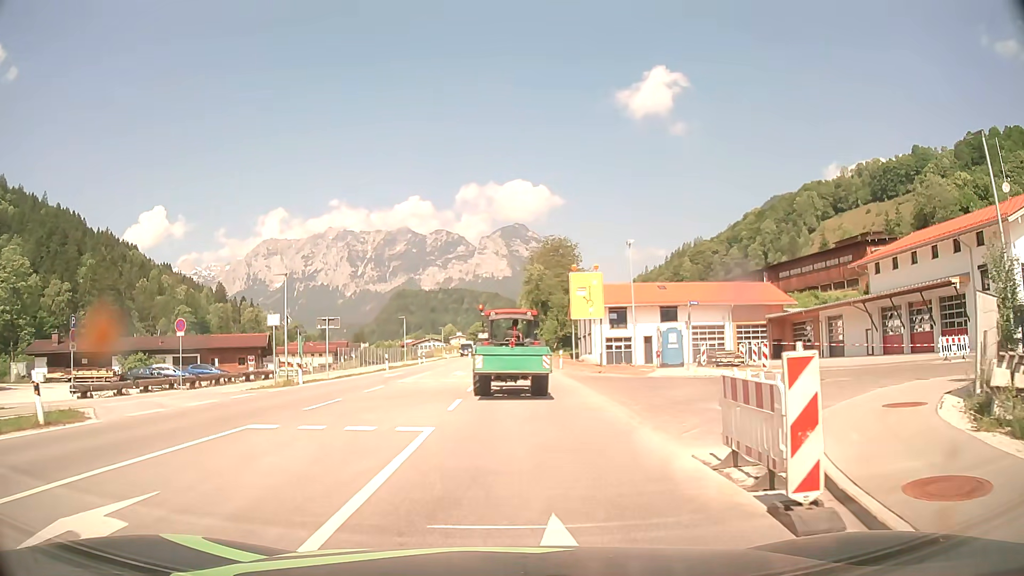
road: primary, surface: asphalt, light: Day
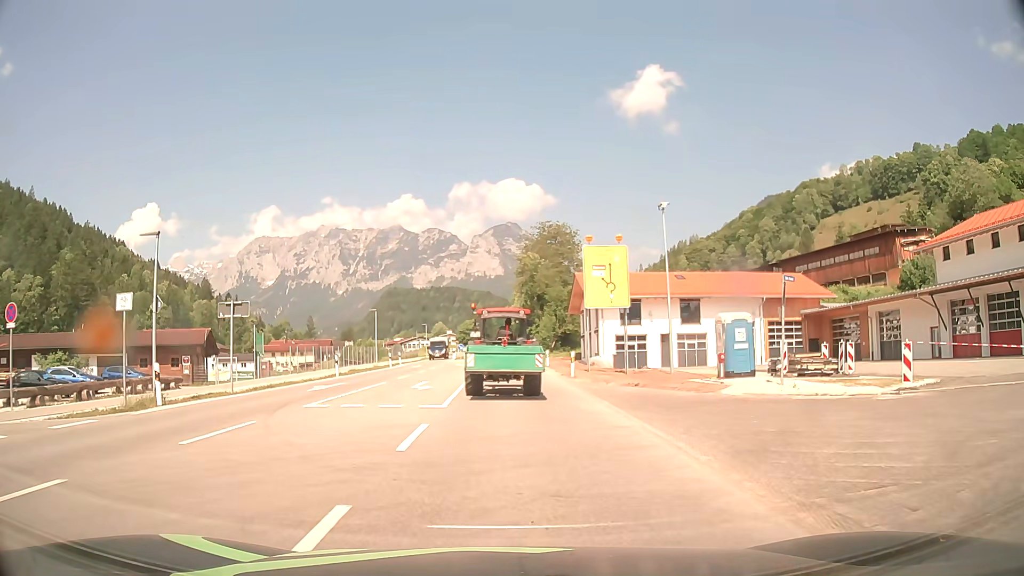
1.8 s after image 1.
(+0.1, +11.7) m; +1°
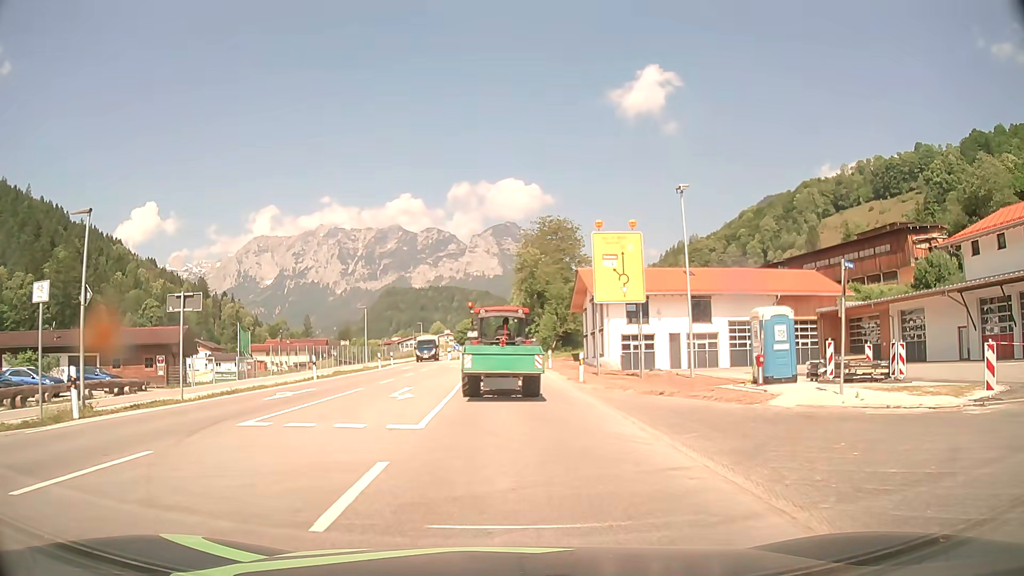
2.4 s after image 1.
(0.0, +3.8) m; 0°
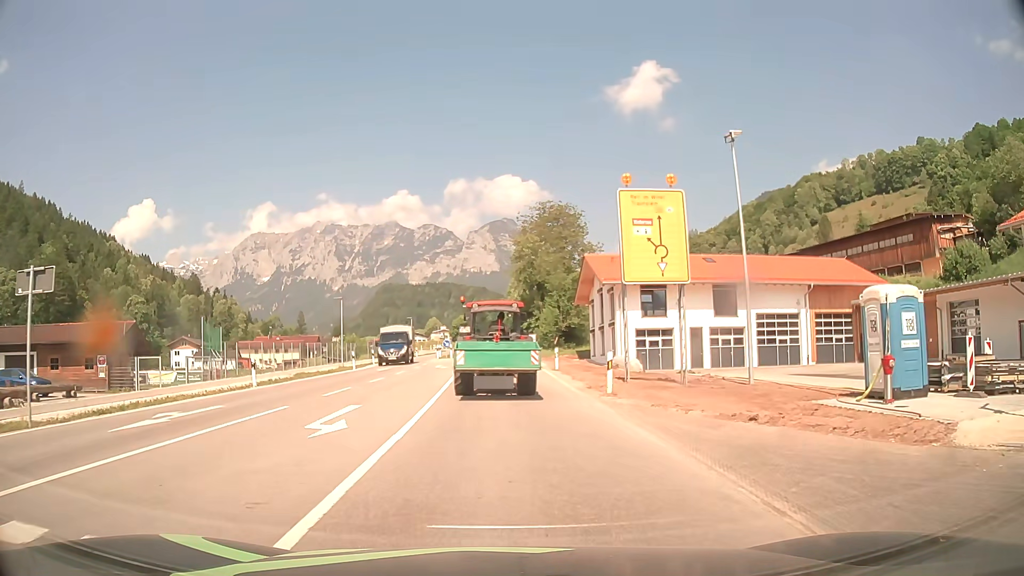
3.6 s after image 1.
(+0.1, +7.3) m; +1°
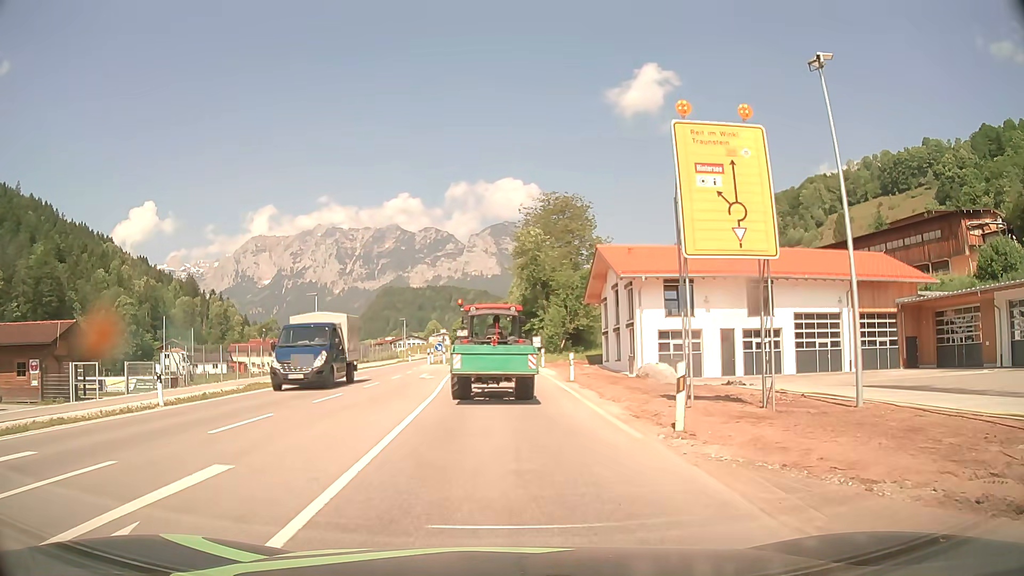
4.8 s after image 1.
(0.0, +7.0) m; 0°
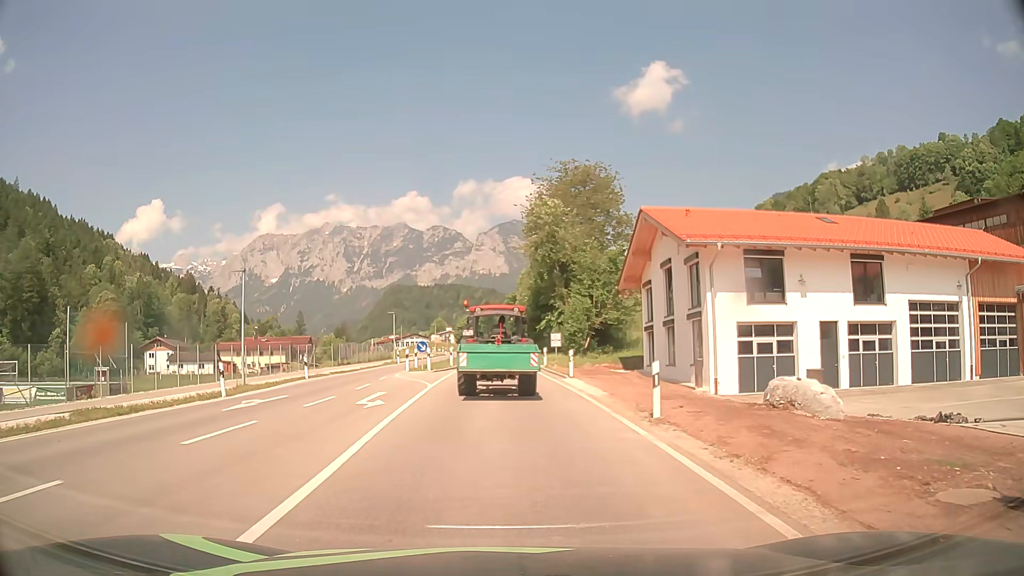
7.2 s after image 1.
(0.0, +13.4) m; -1°
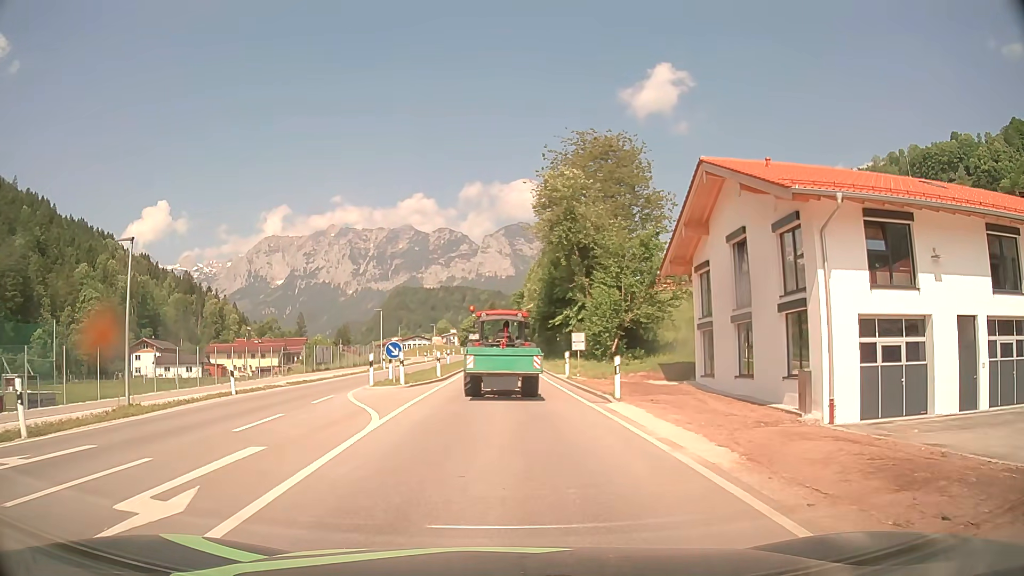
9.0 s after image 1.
(-0.1, +10.2) m; -1°
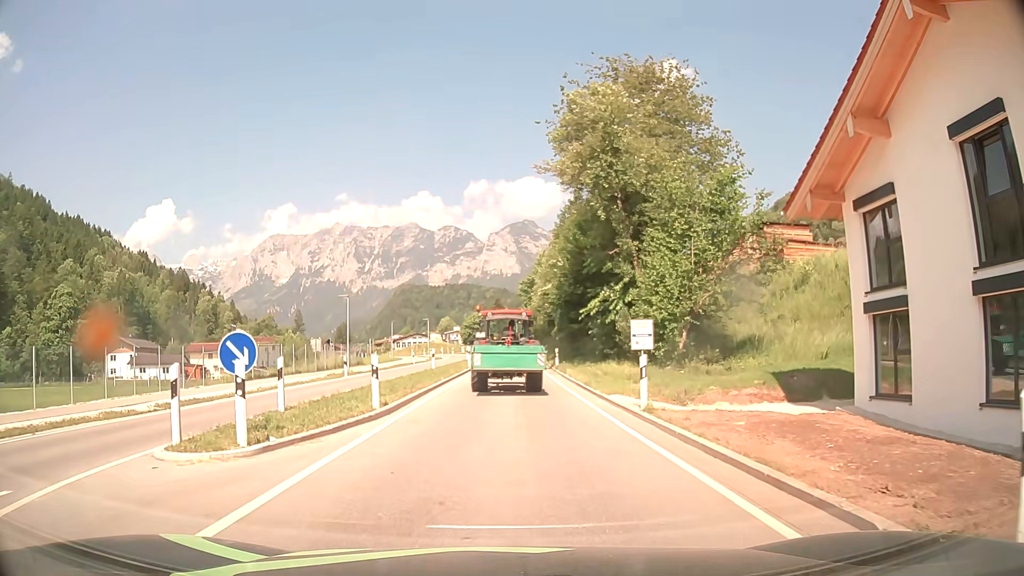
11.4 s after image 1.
(0.0, +14.5) m; 0°
(0, +10) (0, +20) (0, +30) (0, +40) (+1, +50) (+1, +60) (+1, +70) (+1, +80) (+1, +90) (0, +100) m
